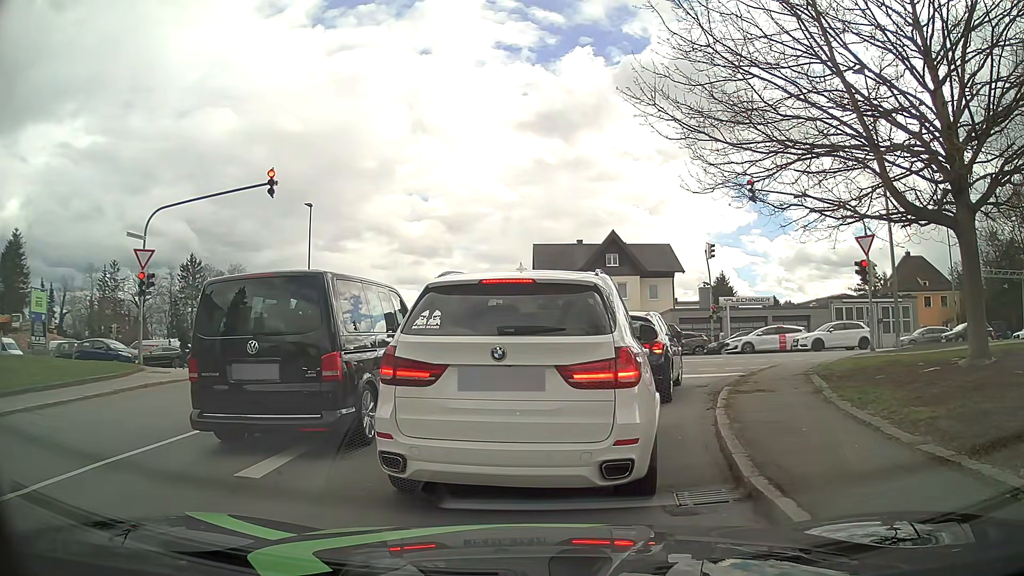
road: residential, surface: asphalt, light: Day
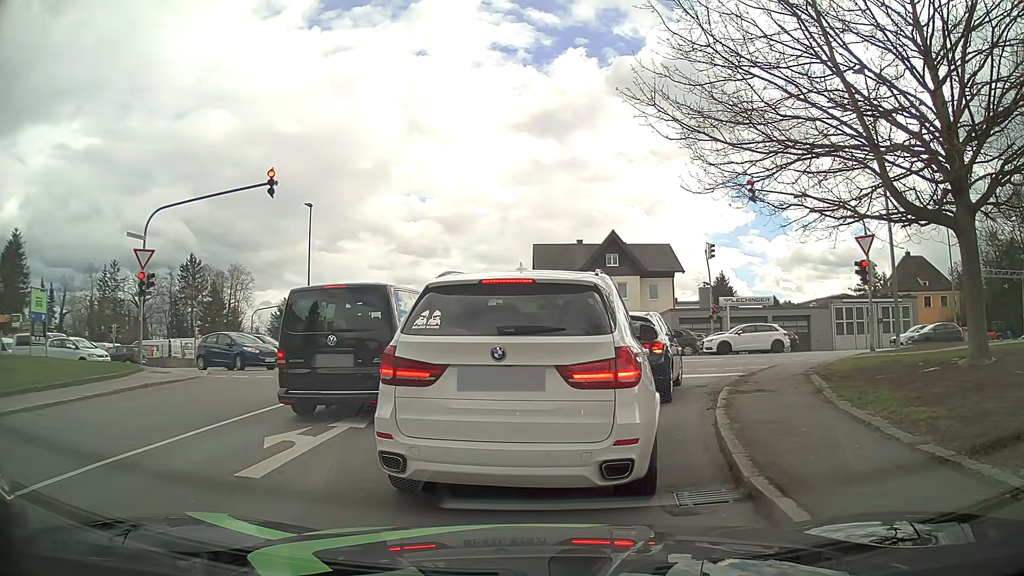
(0.0, 0.0) m; 0°
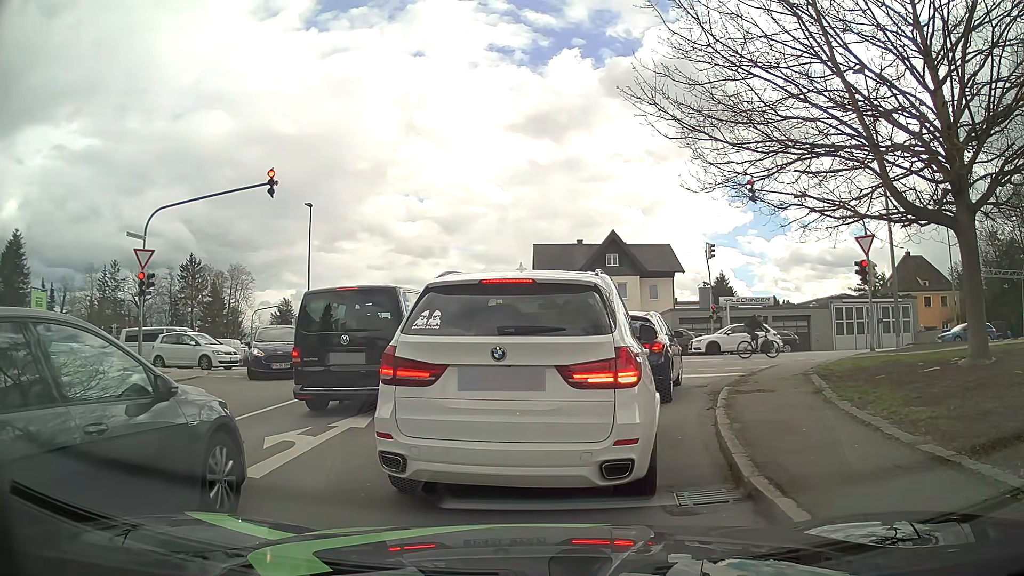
(0.0, 0.0) m; 0°
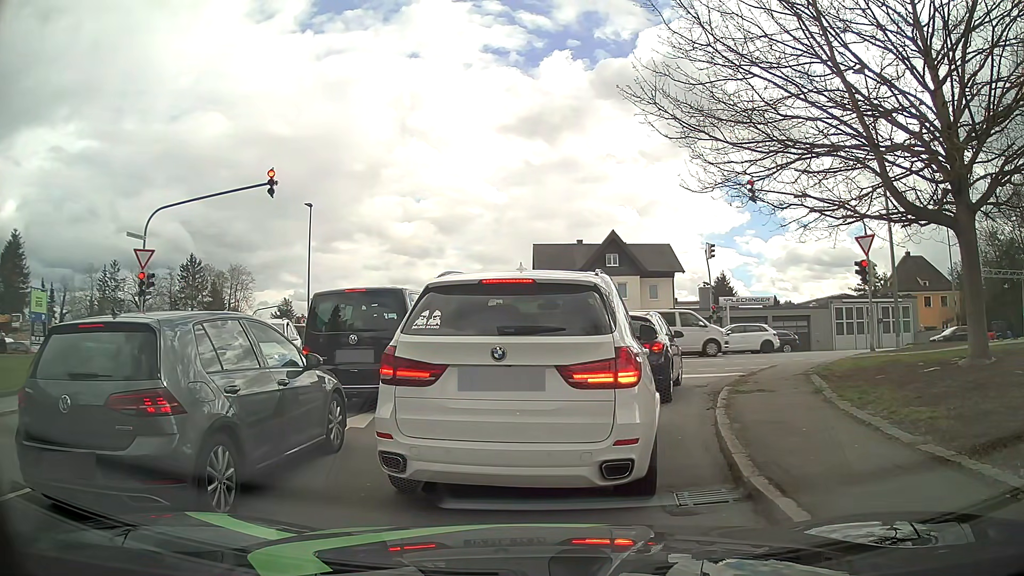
(0.0, 0.0) m; 0°
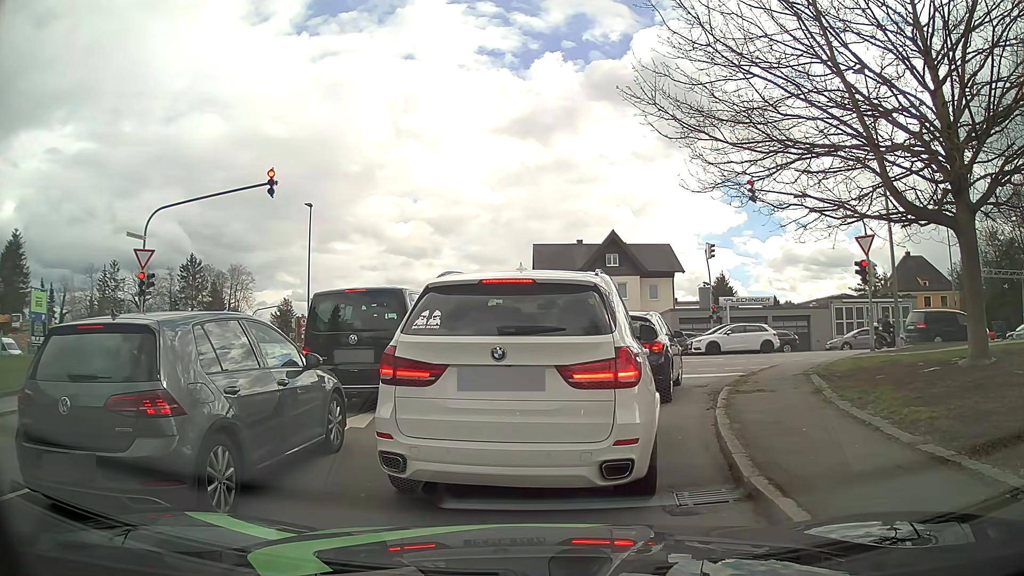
(0.0, 0.0) m; 0°
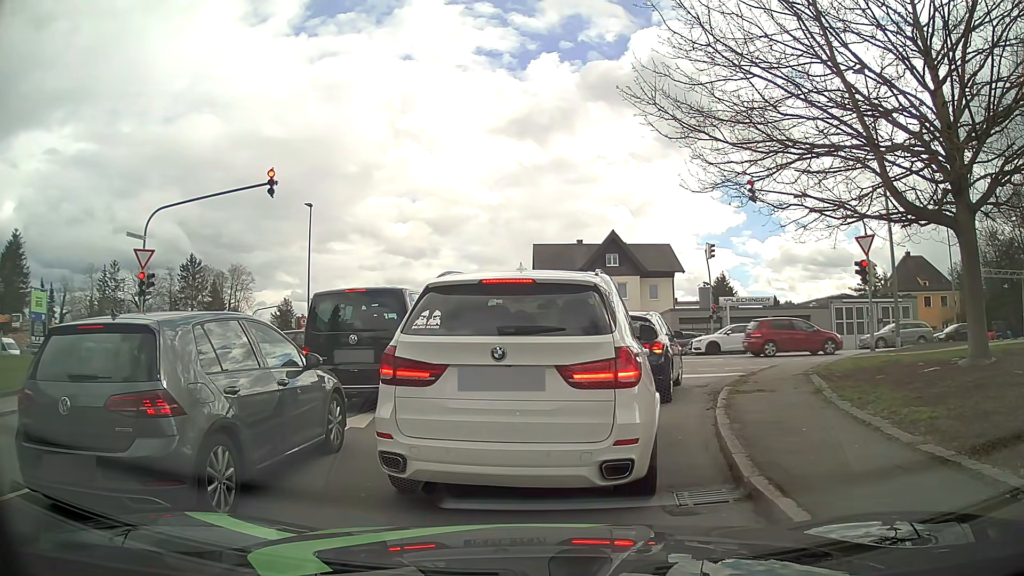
(0.0, 0.0) m; 0°
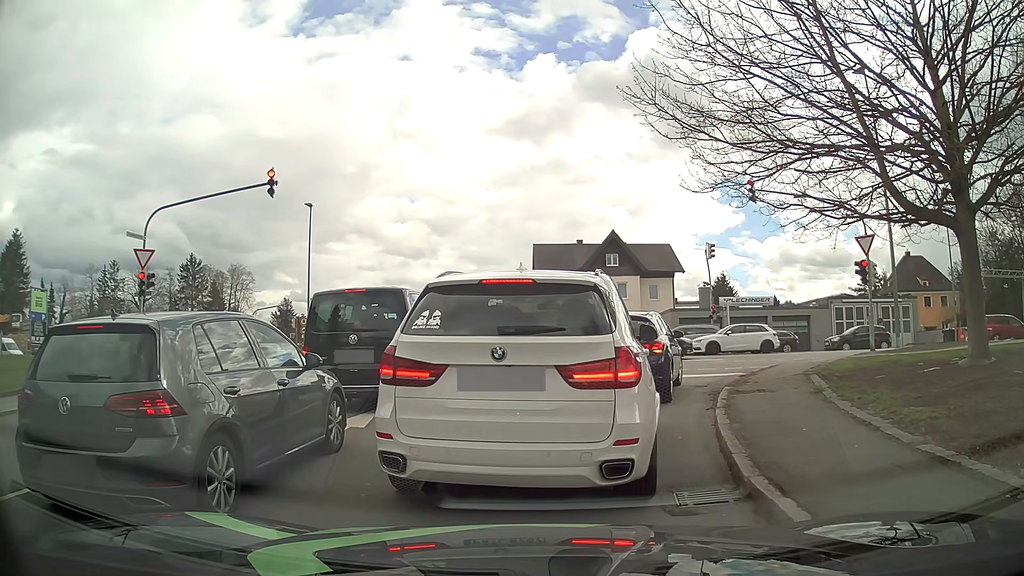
(0.0, 0.0) m; 0°
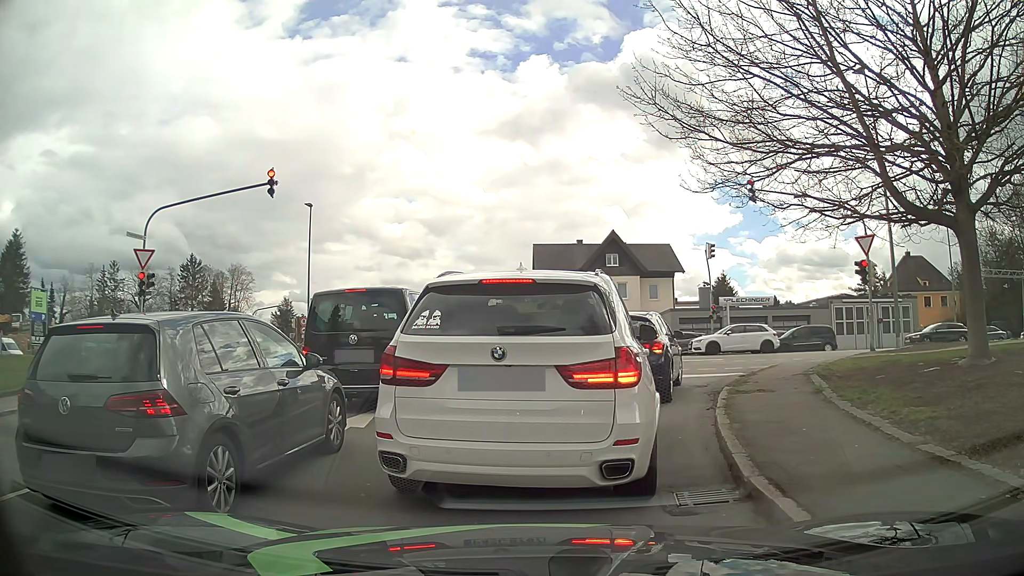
(0.0, 0.0) m; 0°
